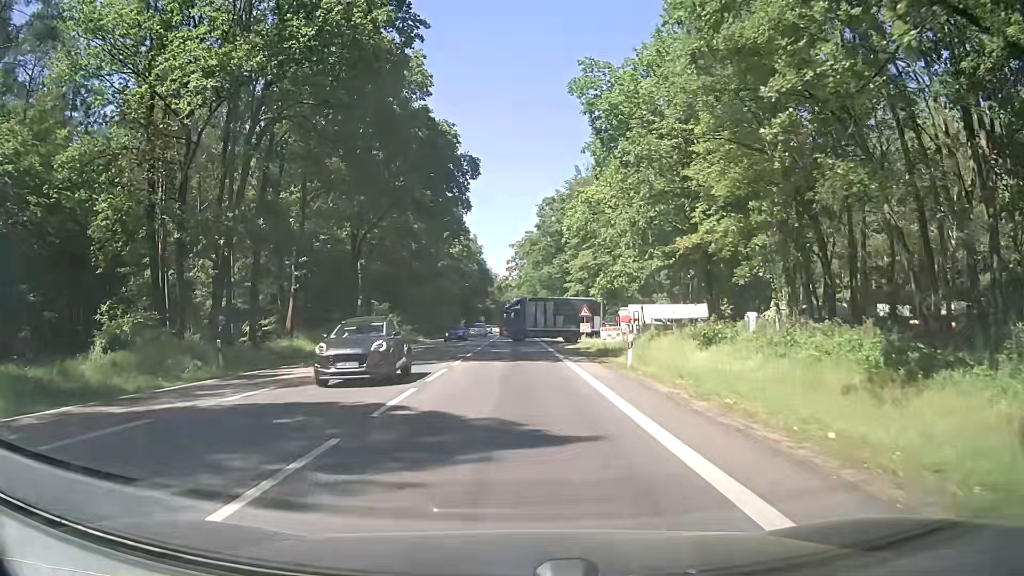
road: secondary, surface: asphalt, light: Day
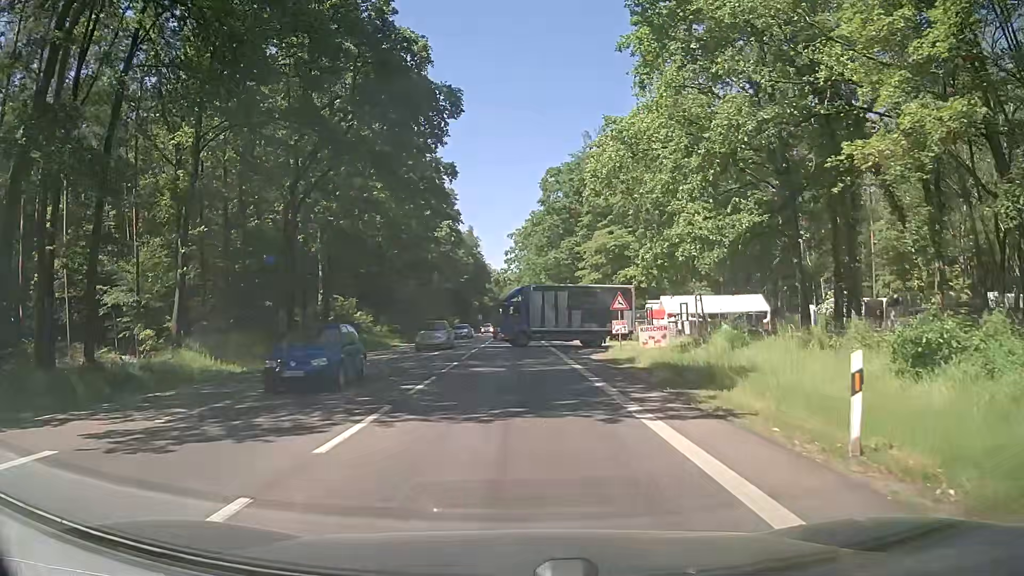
(0.0, +14.5) m; 0°
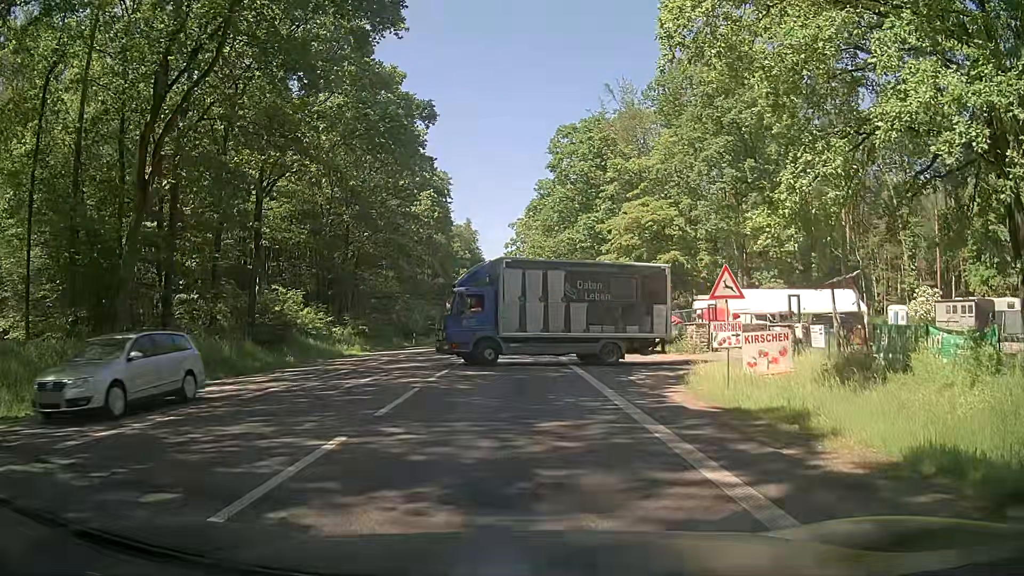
(+0.2, +14.6) m; 0°
